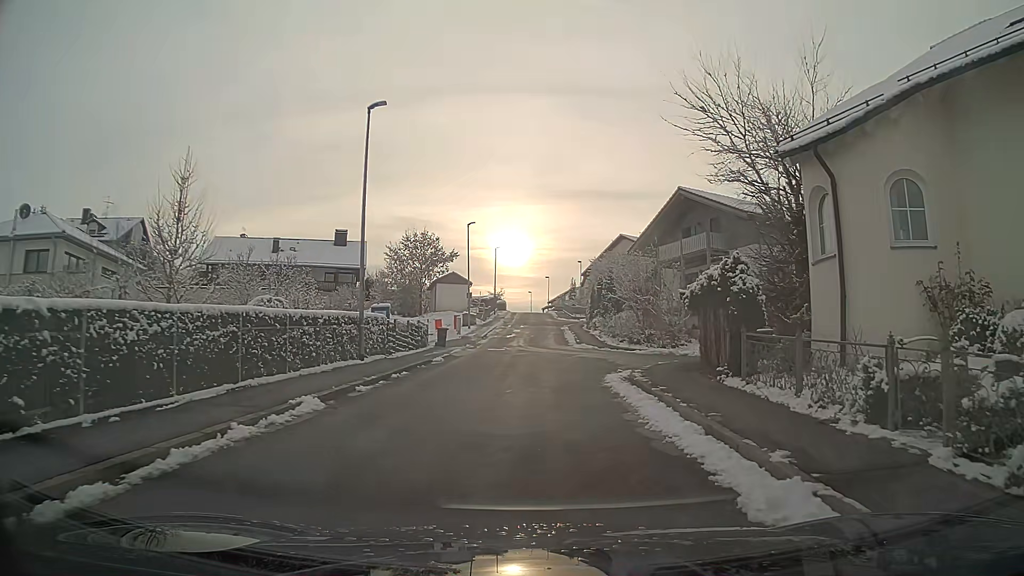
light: Day
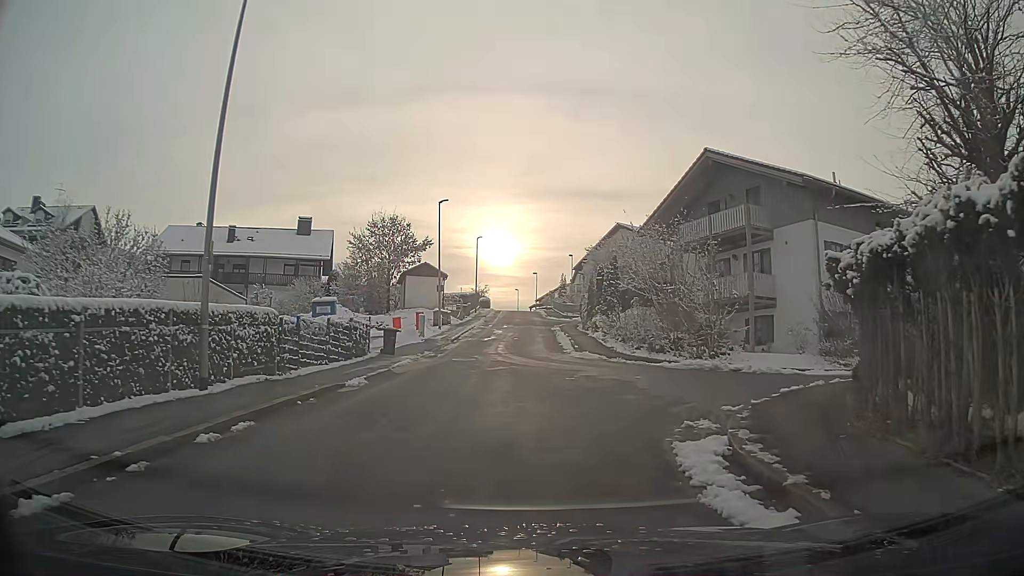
(+0.1, +9.1) m; +1°
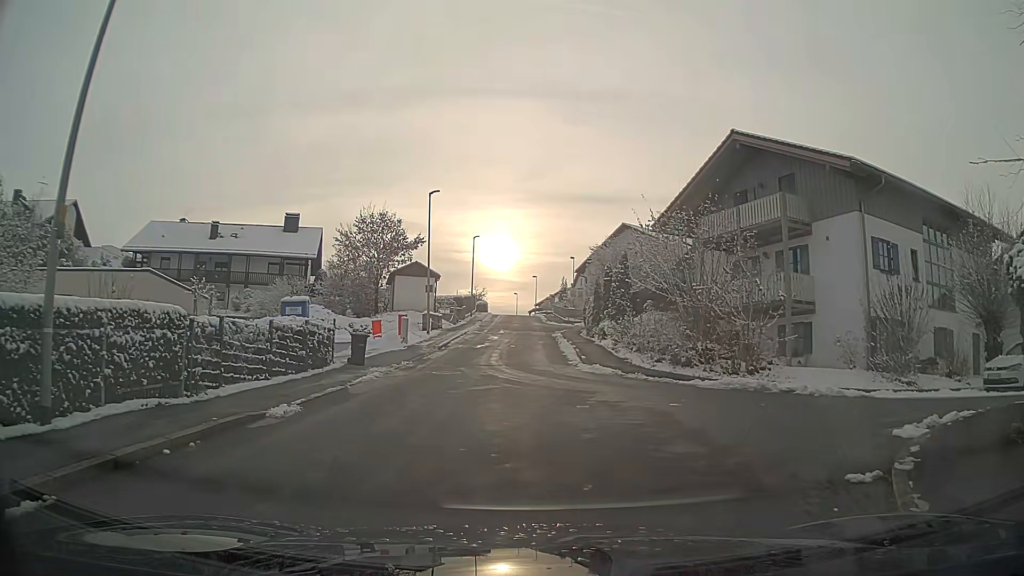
(0.0, +4.1) m; 0°
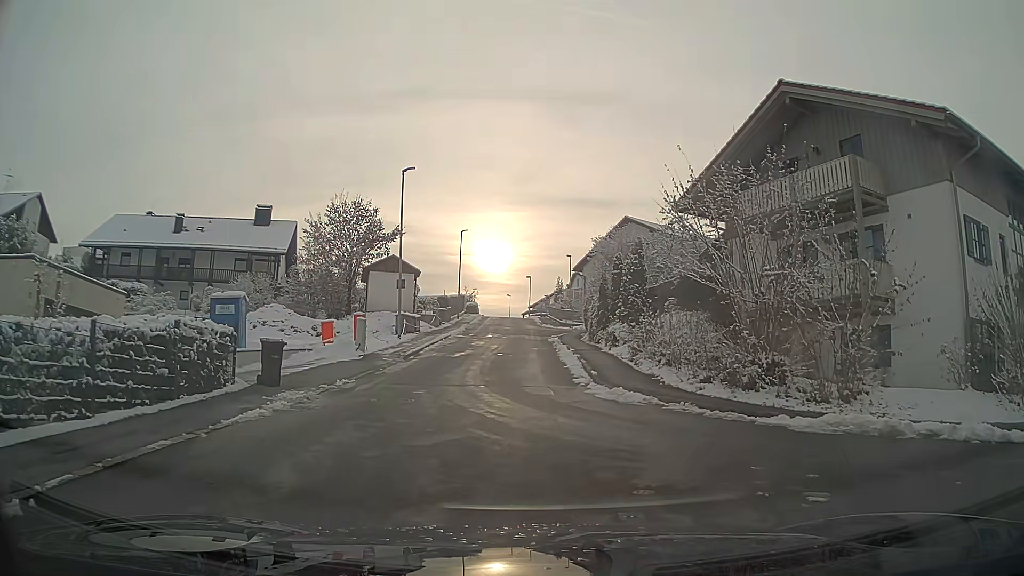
(0.0, +6.4) m; +1°
(0, +10) (0, +20) (-1, +30) (-1, +40) (+3, +49) (+13, +51) (+23, +51) (+33, +52) (+43, +53) (+53, +54) m
